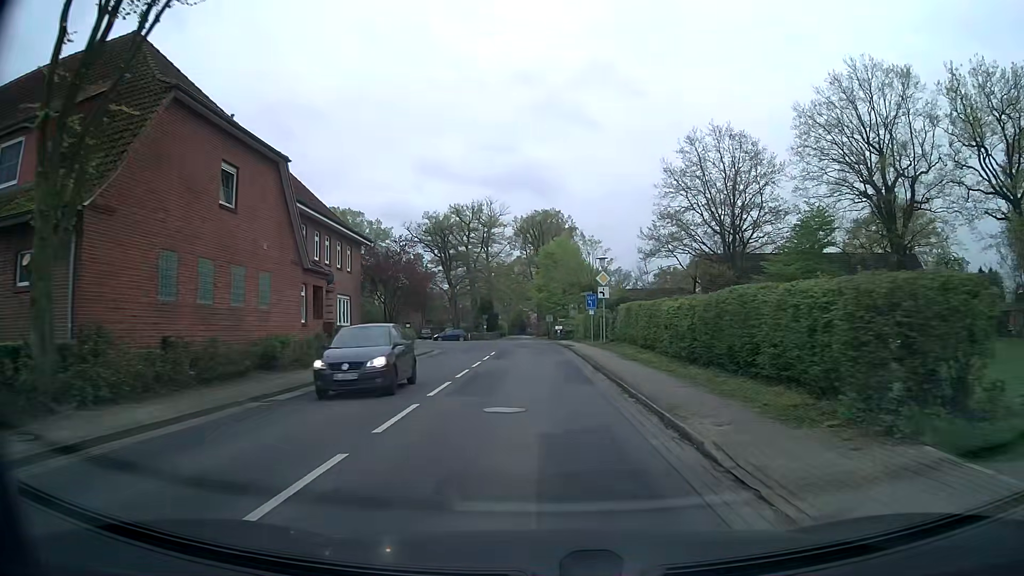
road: secondary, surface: asphalt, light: Day
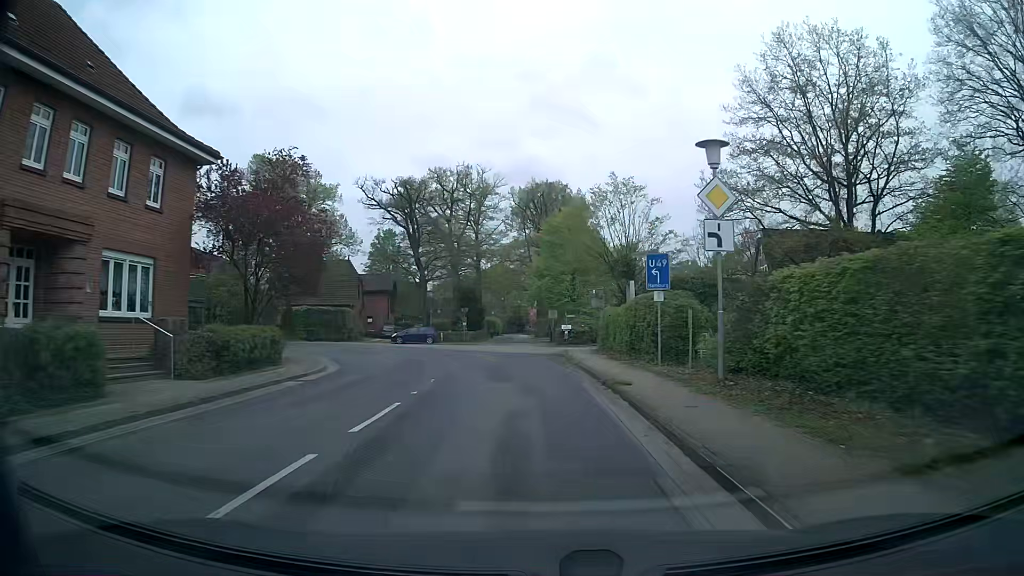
(-0.1, +22.8) m; 0°
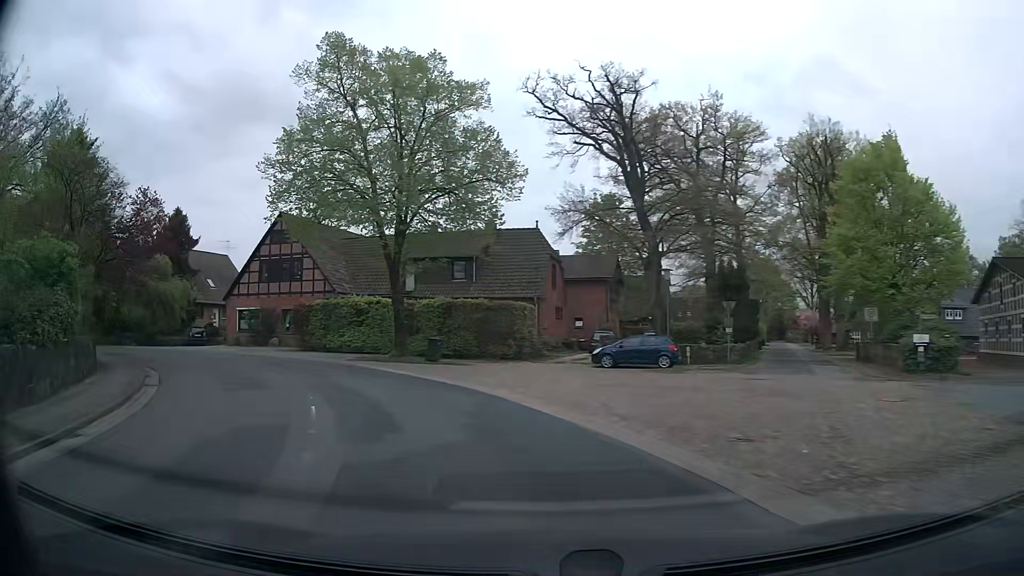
(-2.9, +26.7) m; -20°
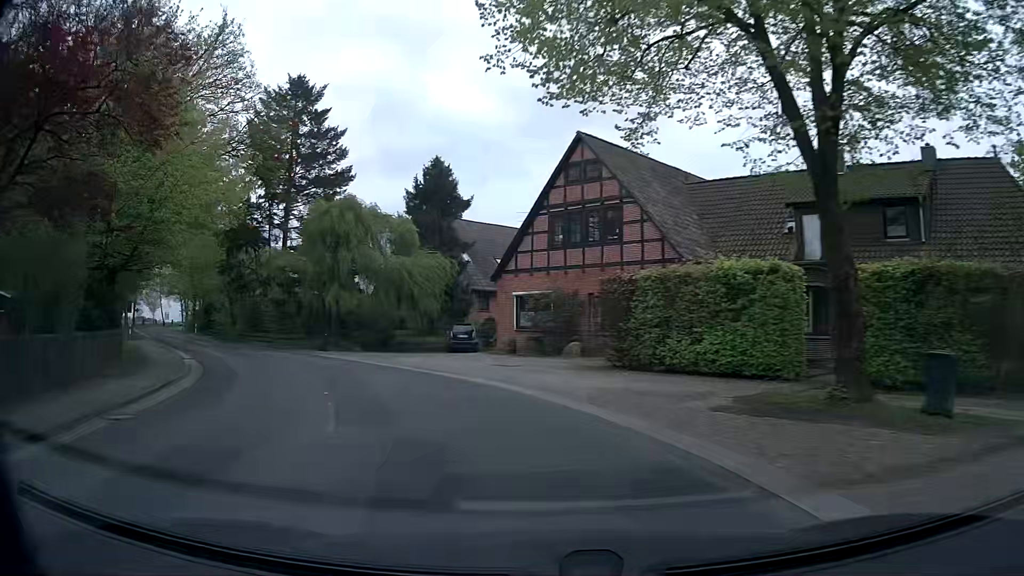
(-5.0, +18.4) m; -30°
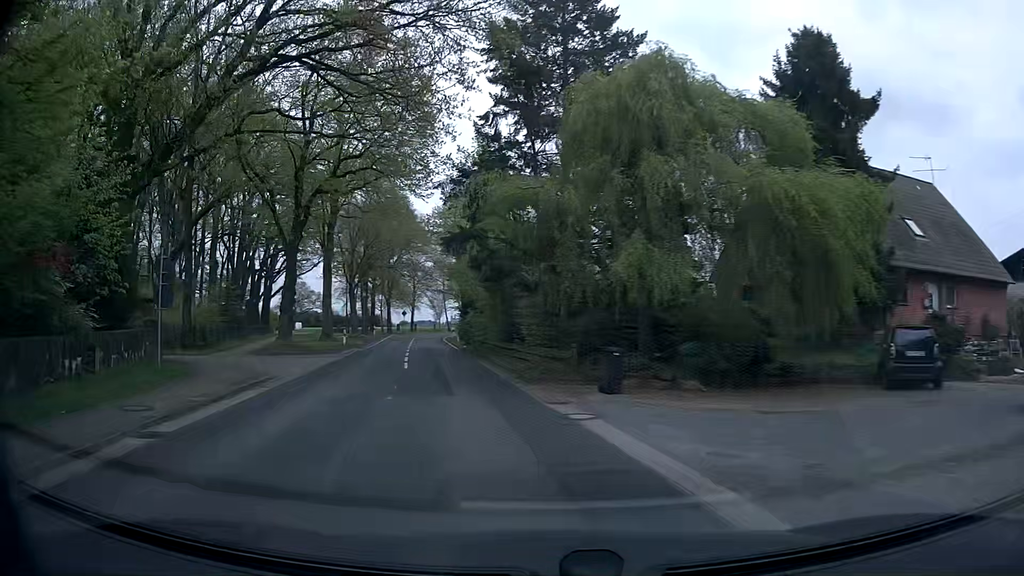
(-4.7, +18.8) m; -27°
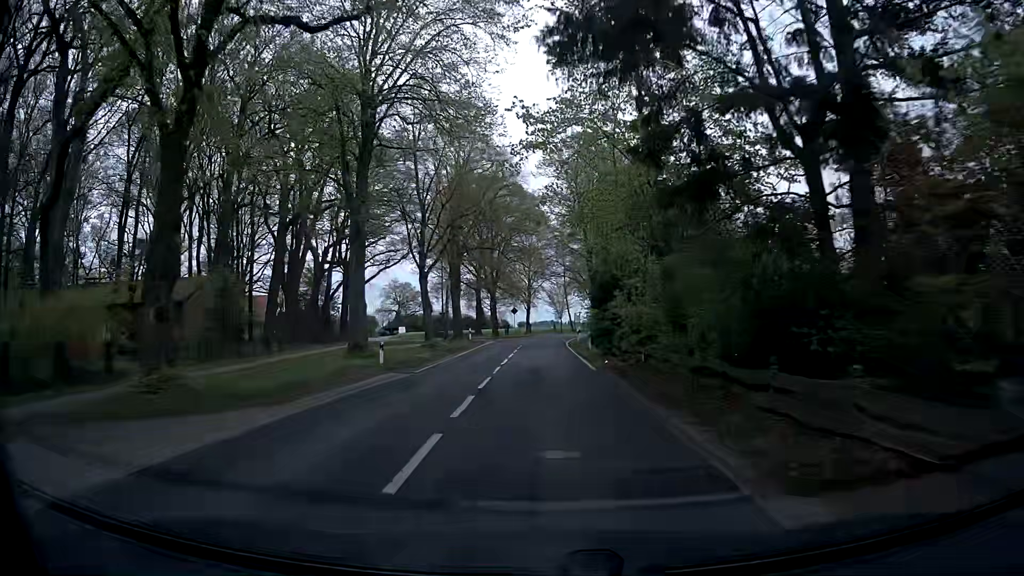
(-2.8, +20.8) m; -11°
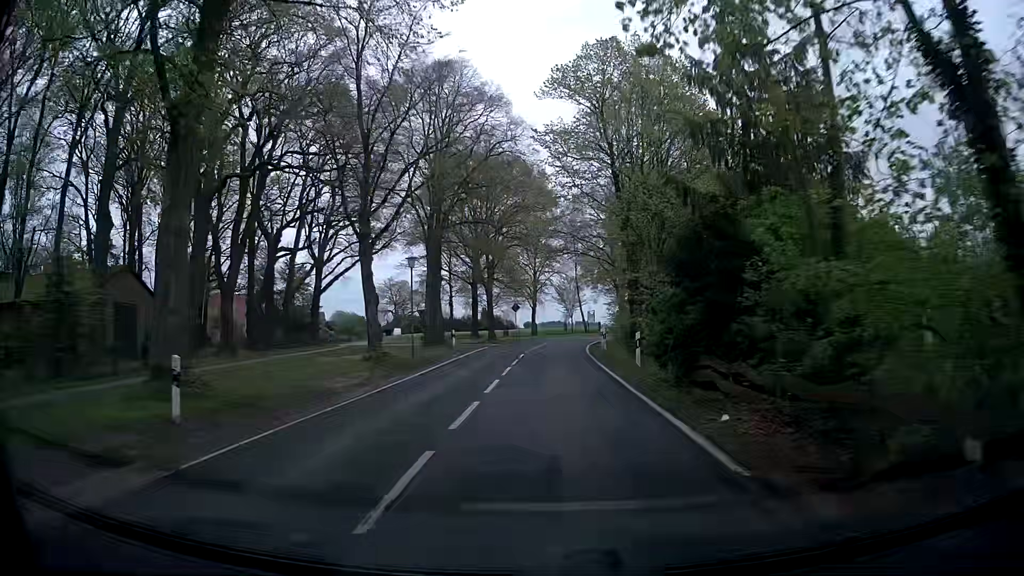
(-0.3, +14.9) m; -1°
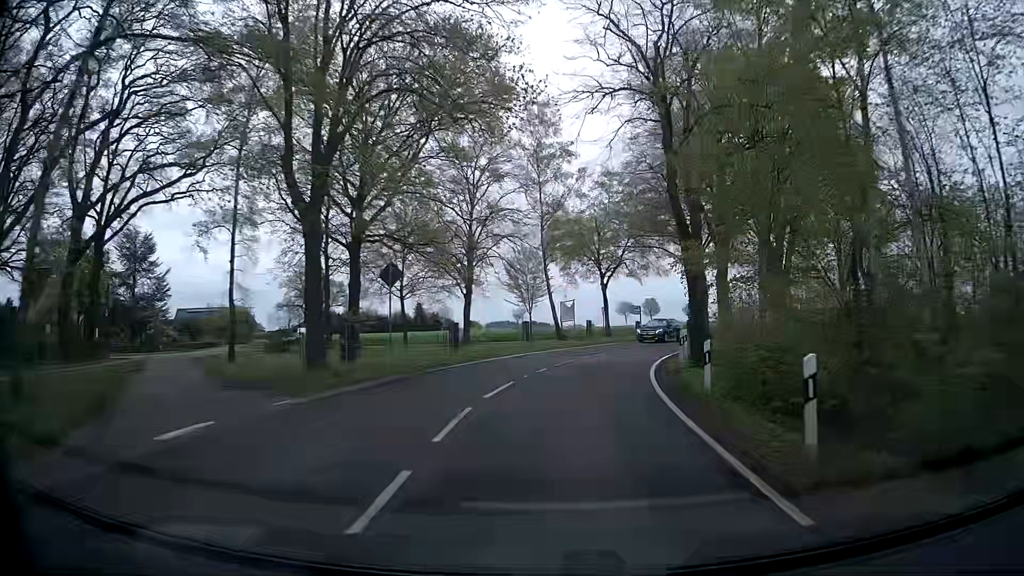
(+0.9, +37.8) m; +5°
(0, +10) (+2, +20) (+4, +30) (+8, +39) (+13, +48) (+19, +55) (+26, +62) (+35, +68) (+44, +72) (+53, +76) m
